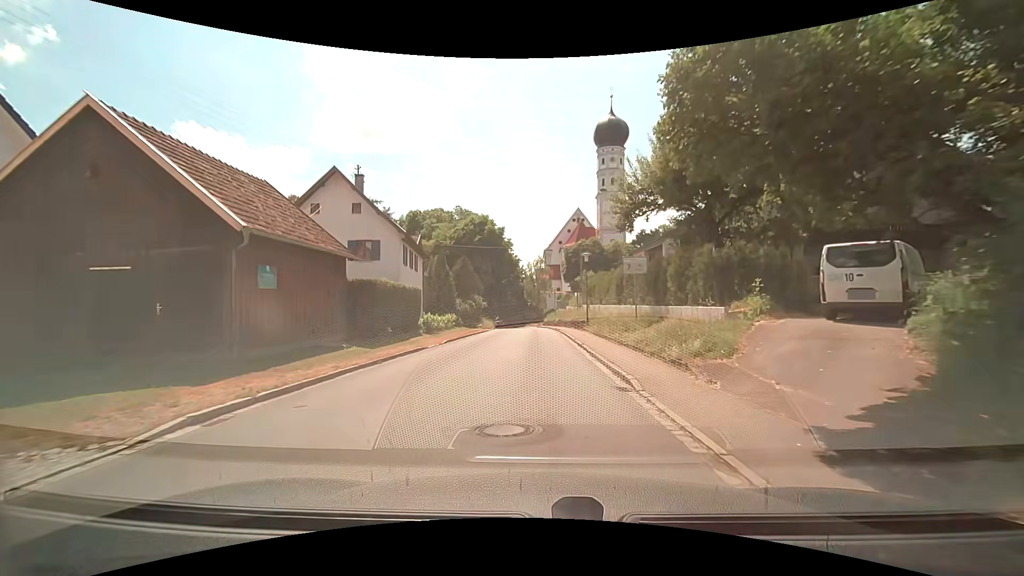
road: tertiary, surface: asphalt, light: Day
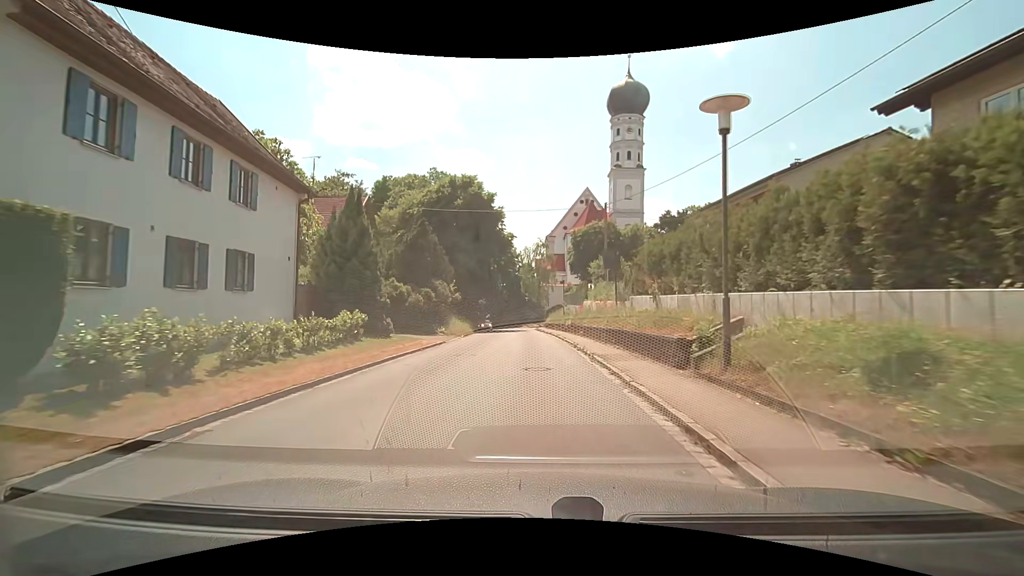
(+0.1, +21.8) m; 0°
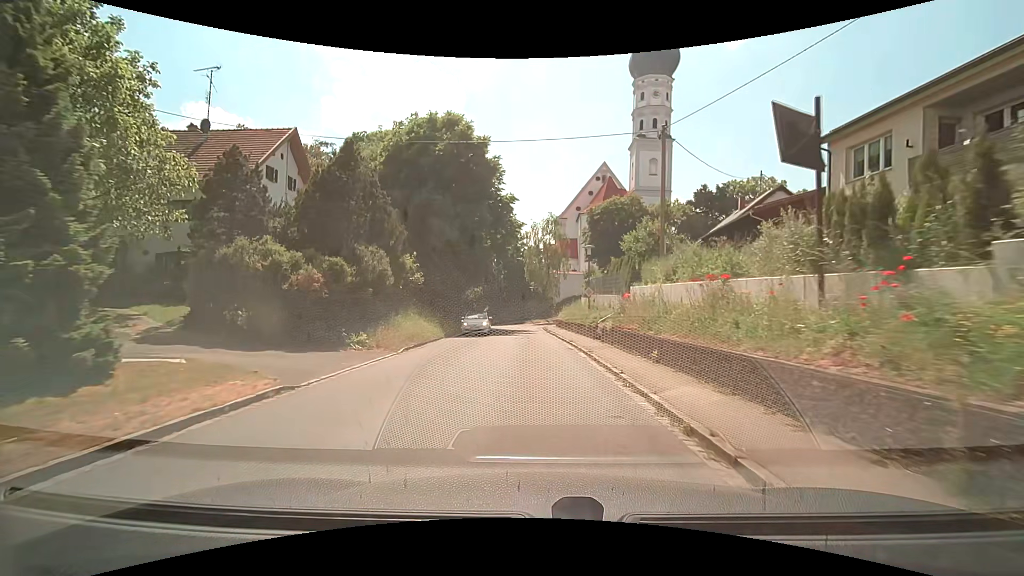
(0.0, +16.2) m; 0°
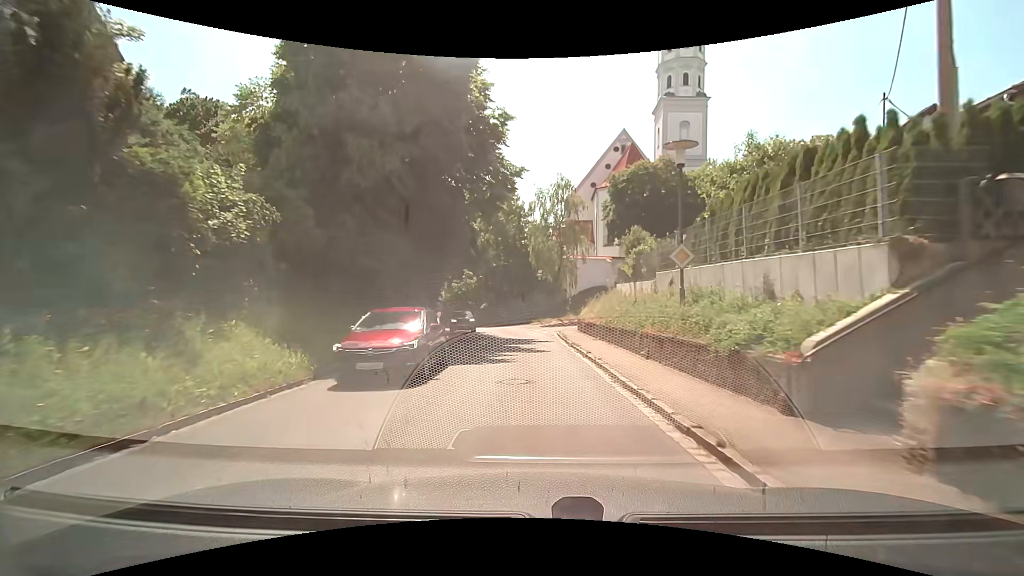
(-0.2, +16.7) m; -1°
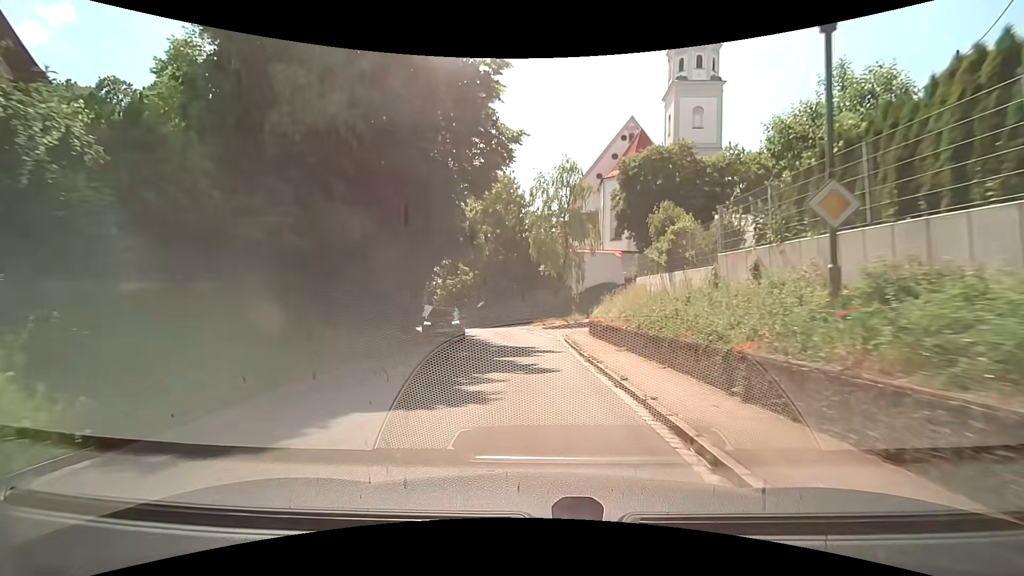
(0.0, +5.5) m; -1°
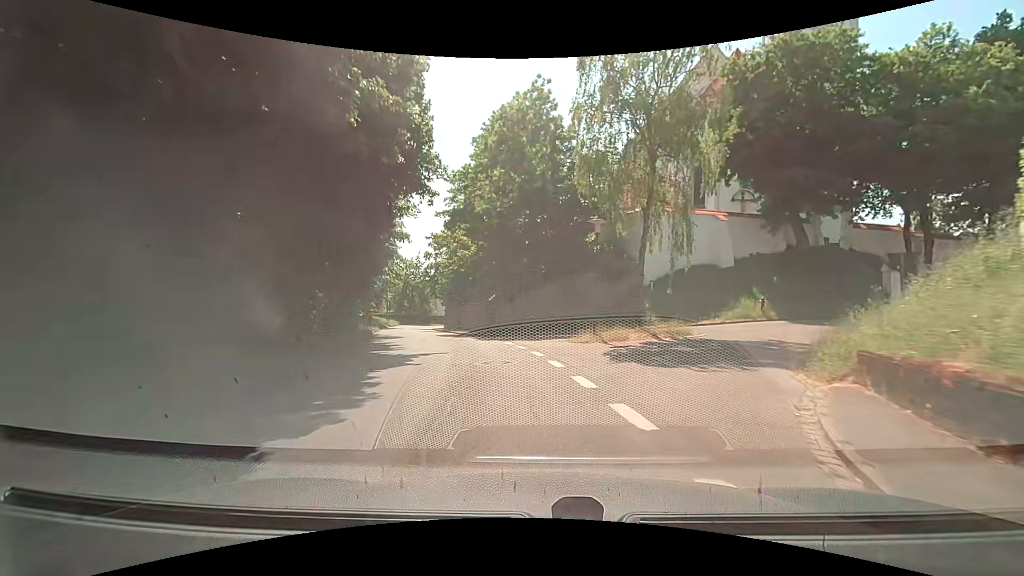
(-0.4, +21.9) m; -4°
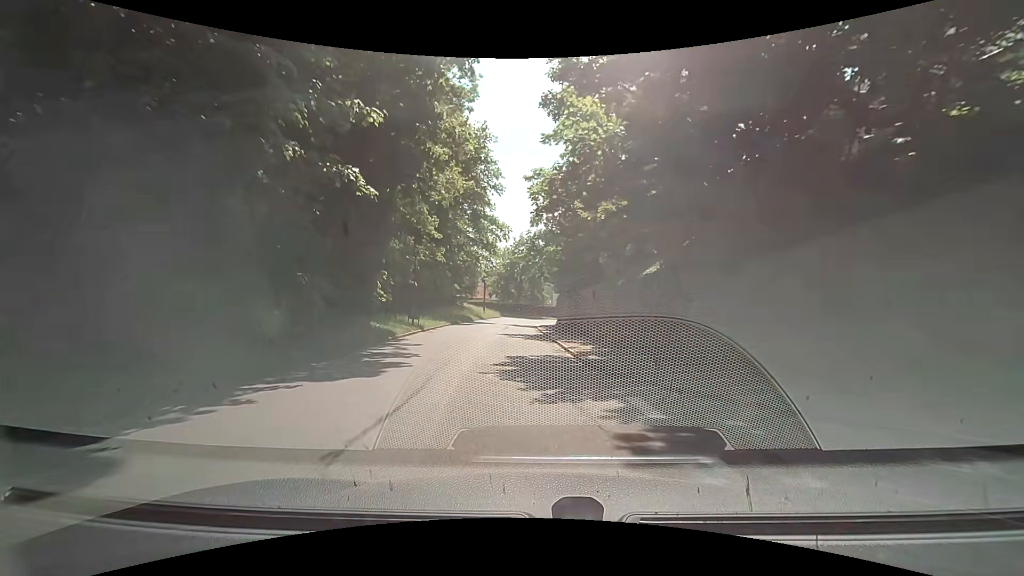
(-2.5, +23.0) m; -13°
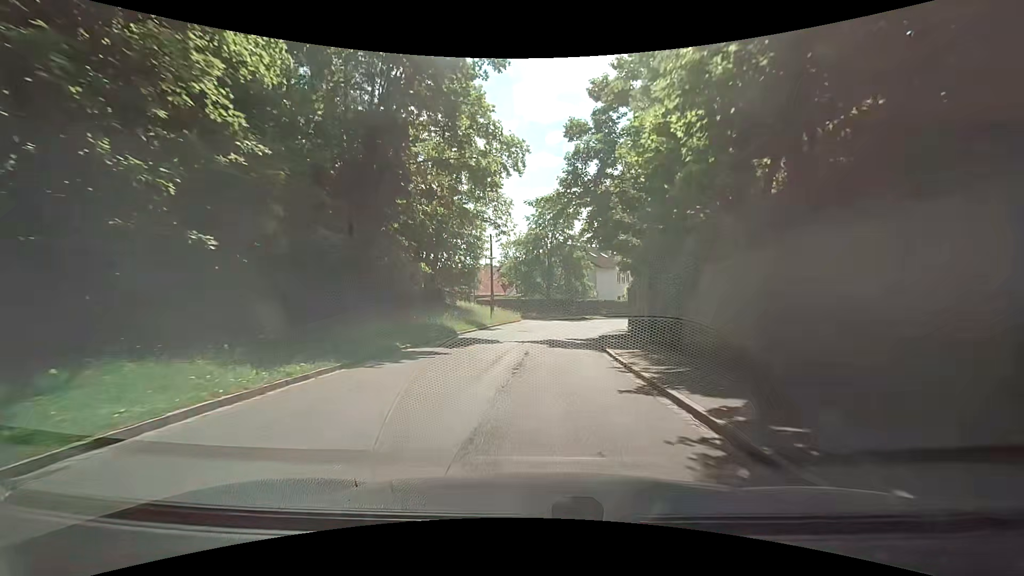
(-1.4, +25.0) m; -4°
(0, +10) (0, +20) (+2, +30) (+5, +39) (+10, +48) (+16, +56) (+23, +63) (+32, +68) (+40, +73) (+49, +77) m
